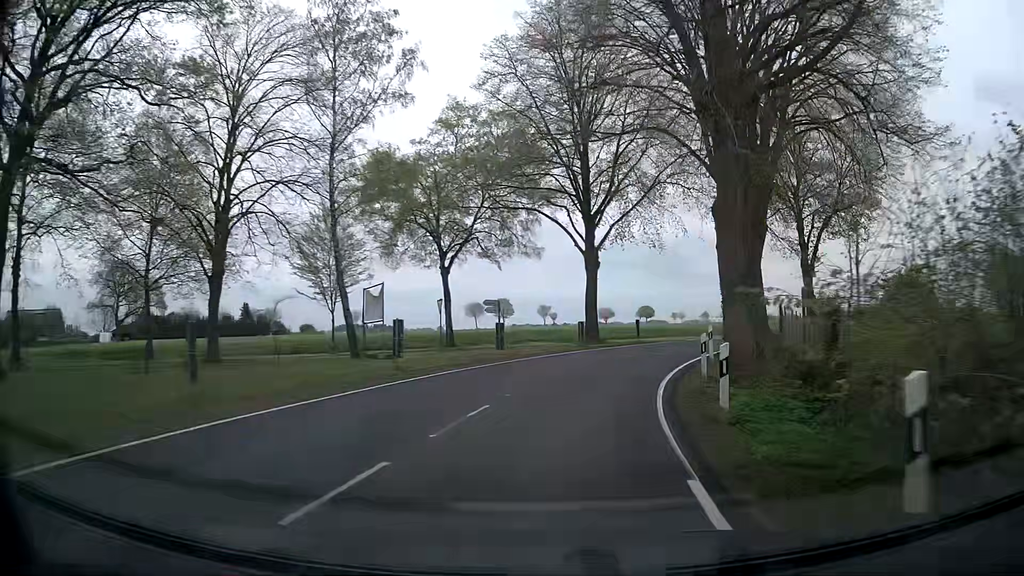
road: secondary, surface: asphalt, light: Day
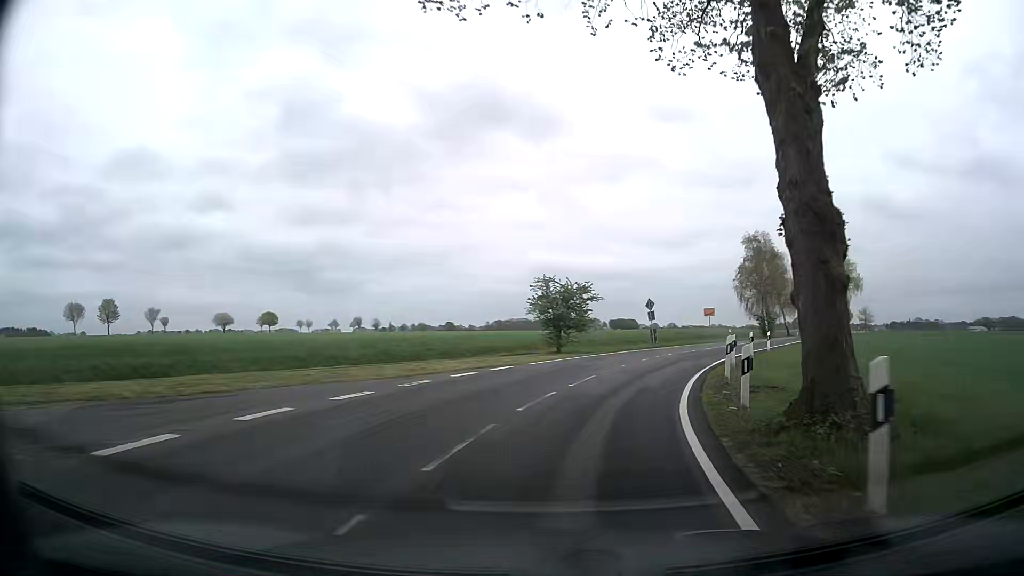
(+8.8, +35.8) m; +30°
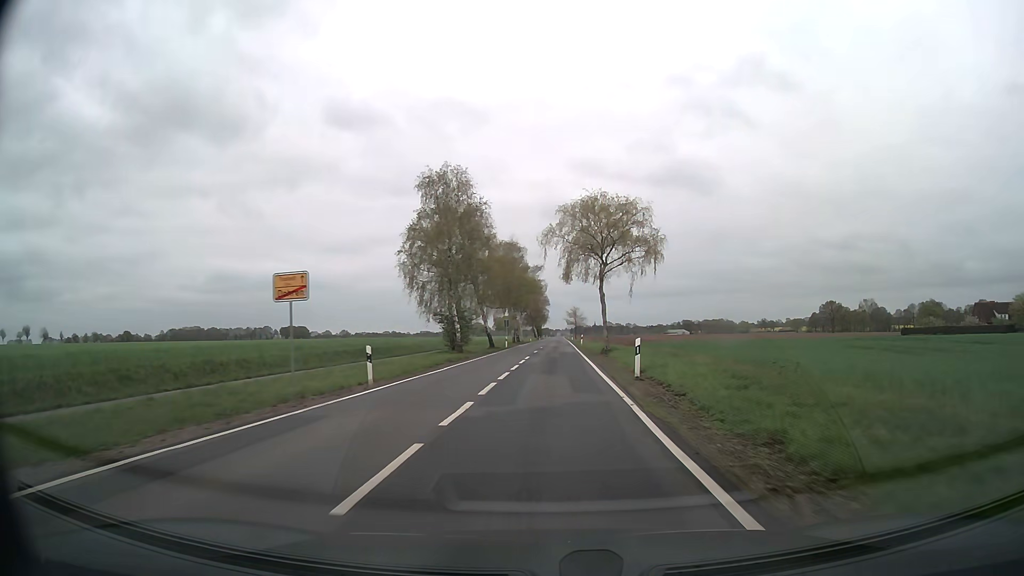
(+12.2, +39.8) m; +29°
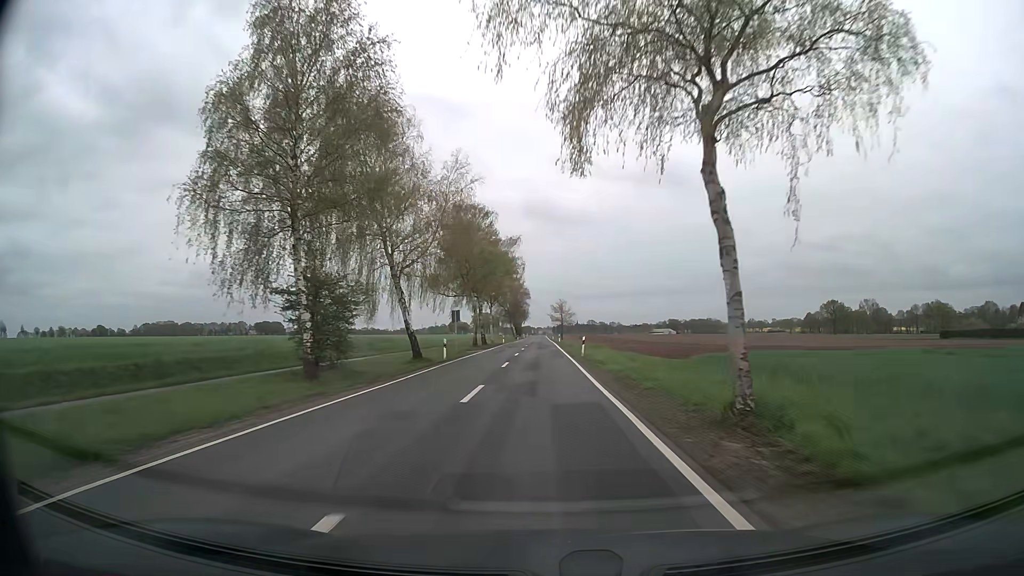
(+0.6, +30.8) m; +2°
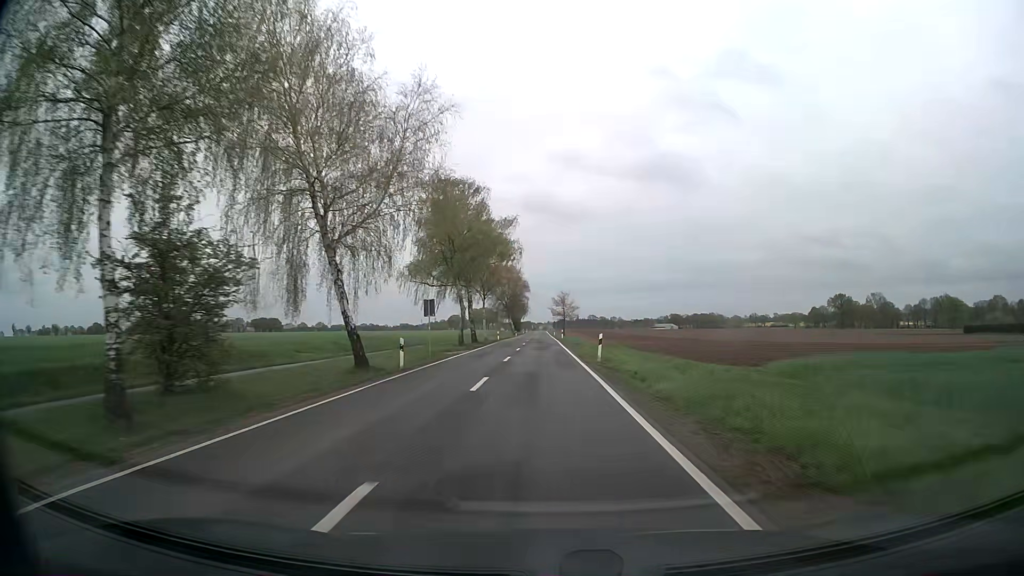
(0.0, +11.1) m; 0°
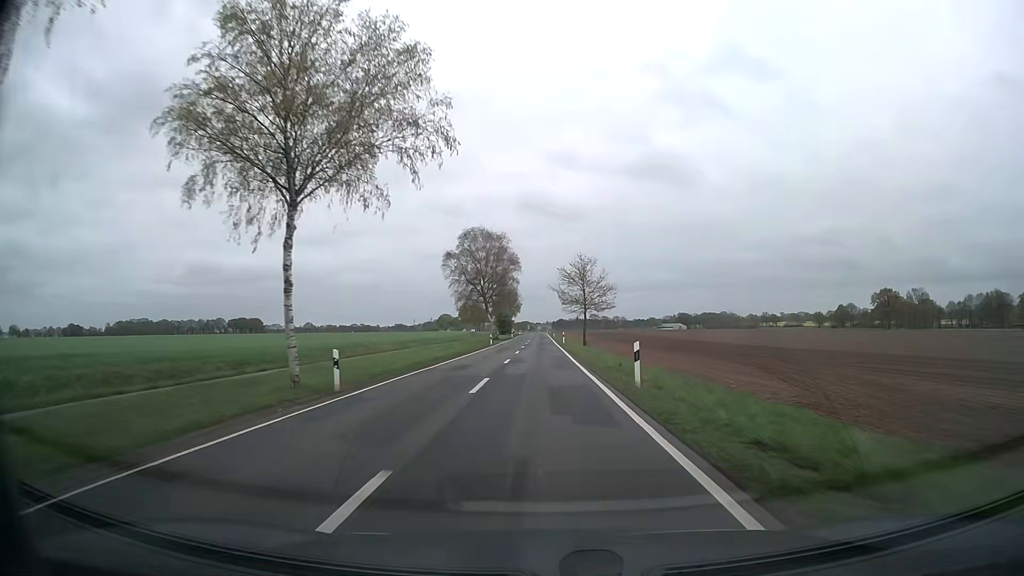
(0.0, +61.1) m; 0°
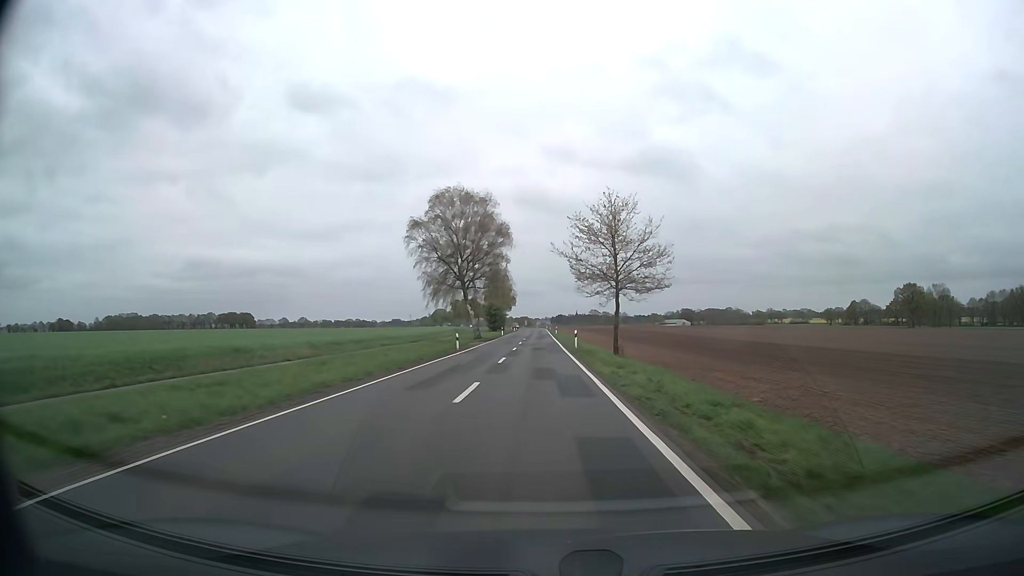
(-0.1, +26.4) m; 0°
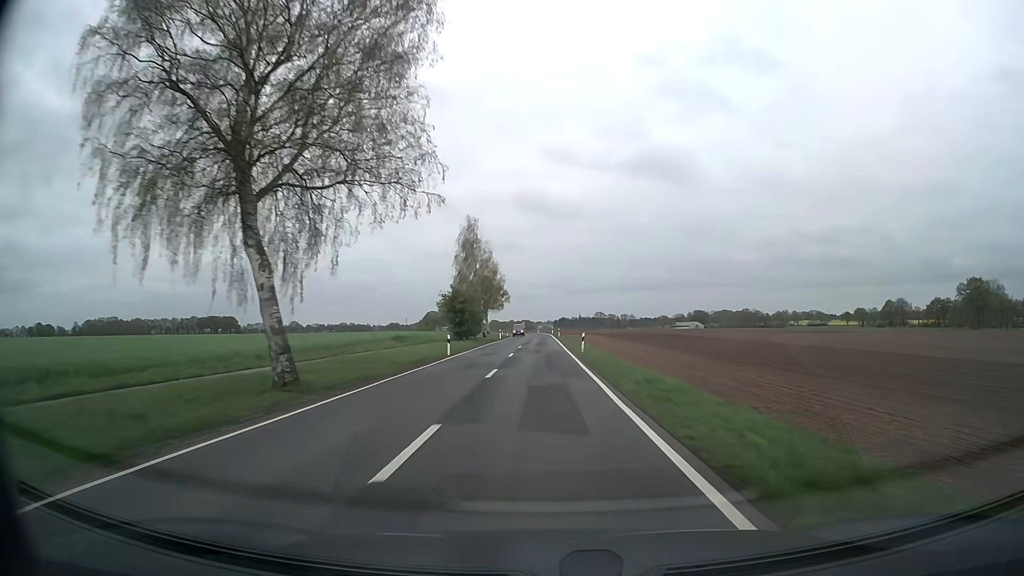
(-0.2, +55.2) m; 0°
(0, +10) (0, +20) (0, +30) (0, +40) (0, +50) (0, +60) (0, +70) (0, +80) (0, +90) (0, +100) m
